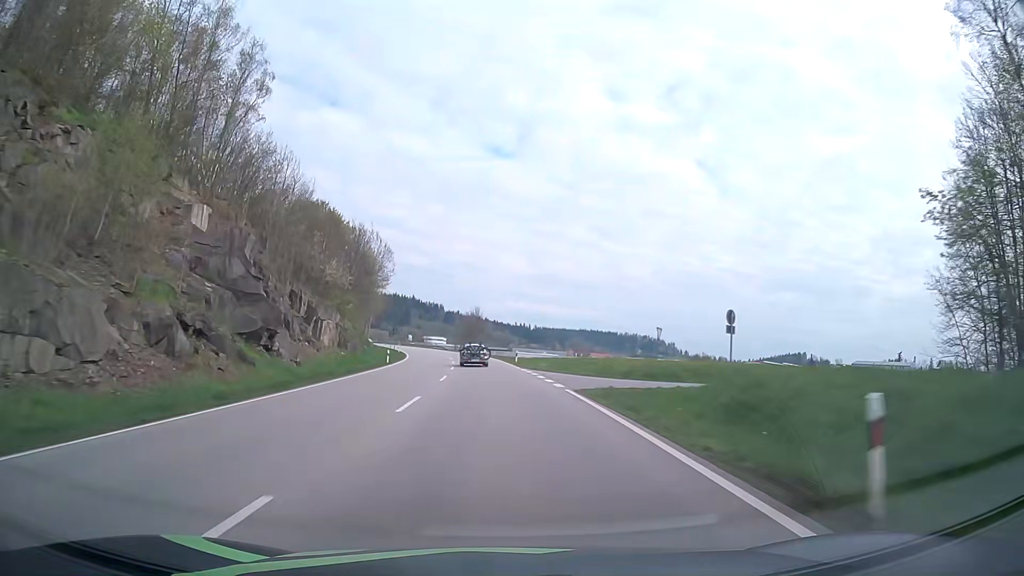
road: primary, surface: asphalt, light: Day
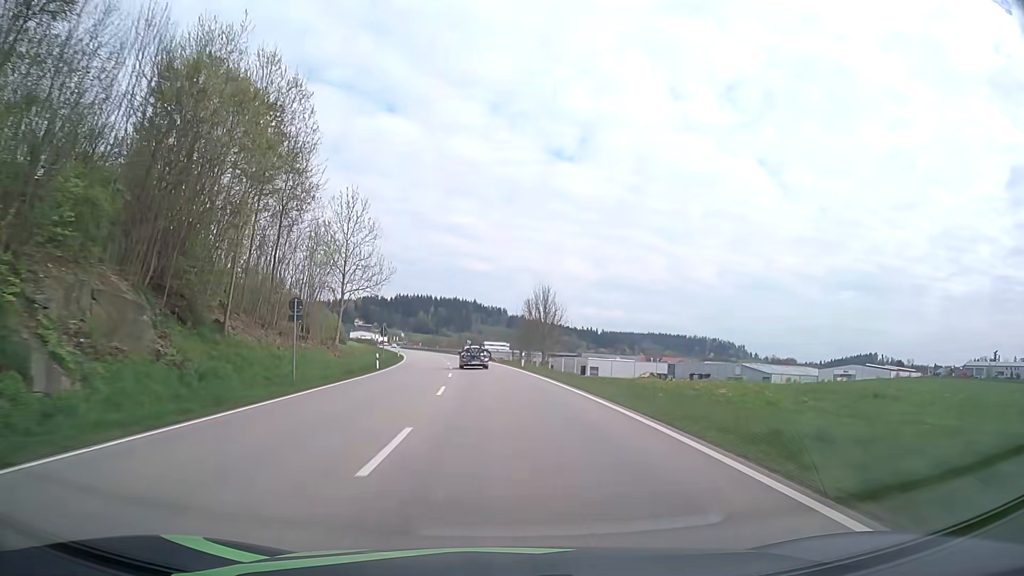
(-2.7, +54.6) m; -6°
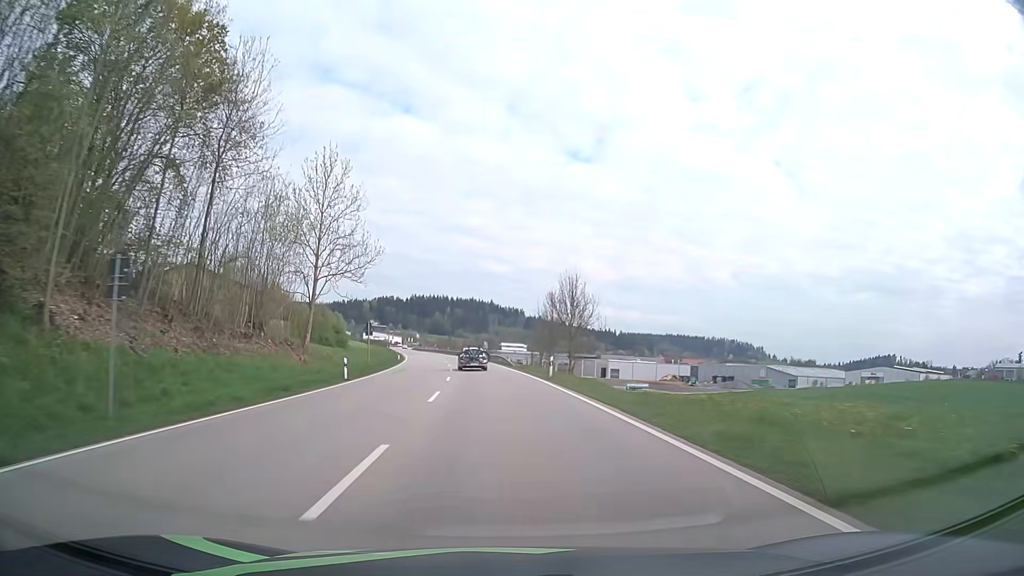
(-0.1, +13.5) m; -1°
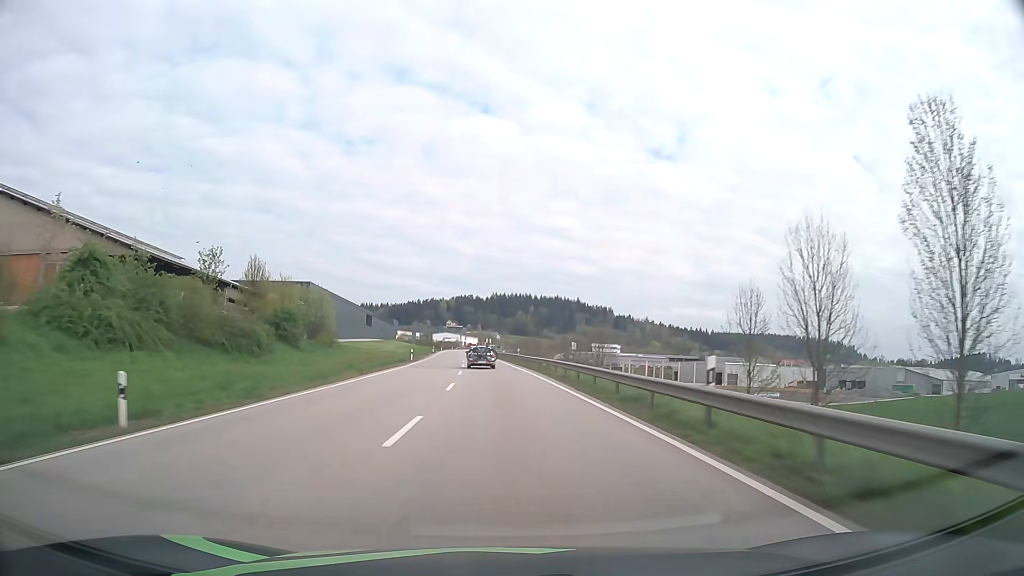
(-4.4, +67.5) m; -7°
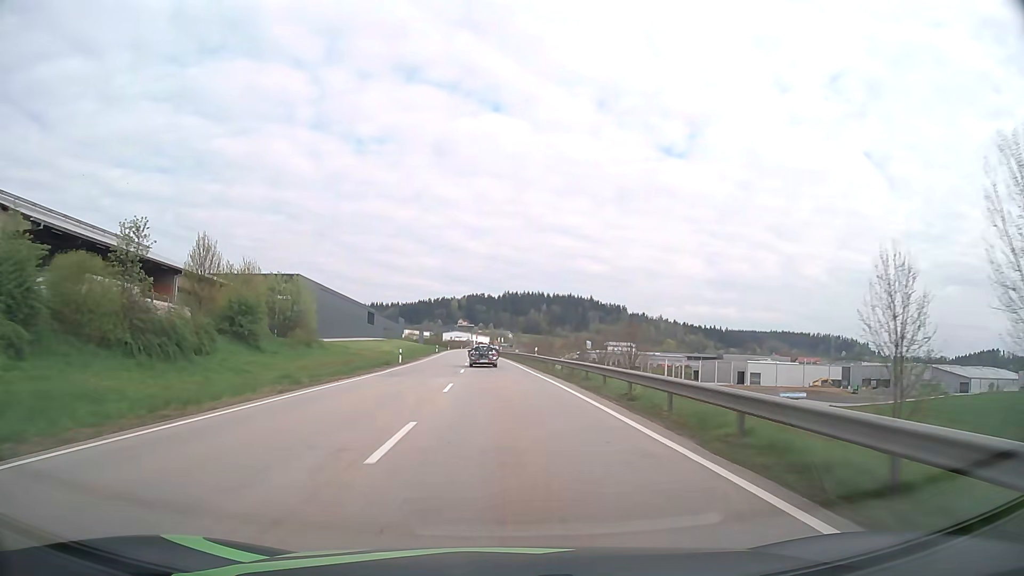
(-0.1, +13.6) m; -1°
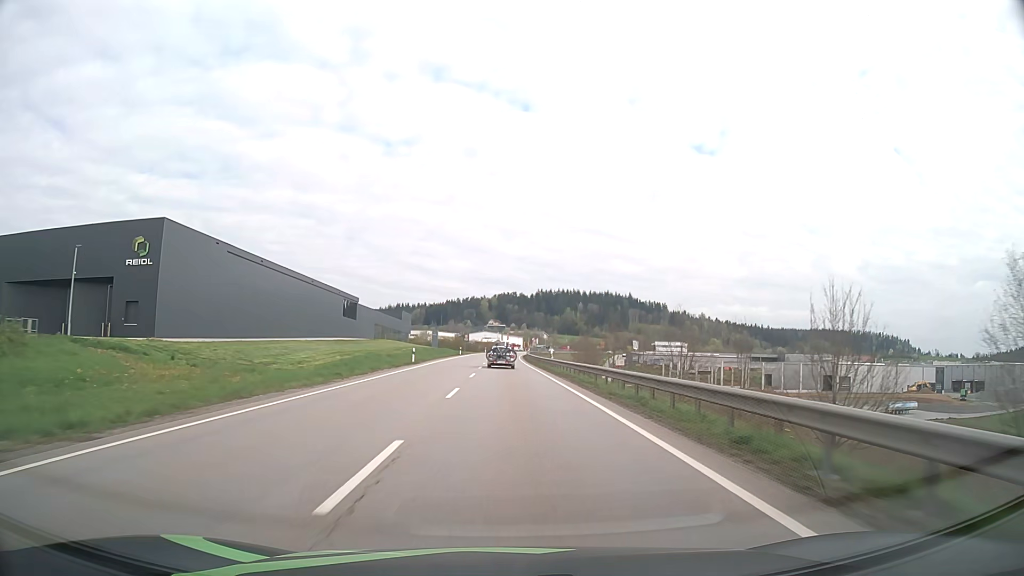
(-1.7, +54.7) m; -3°
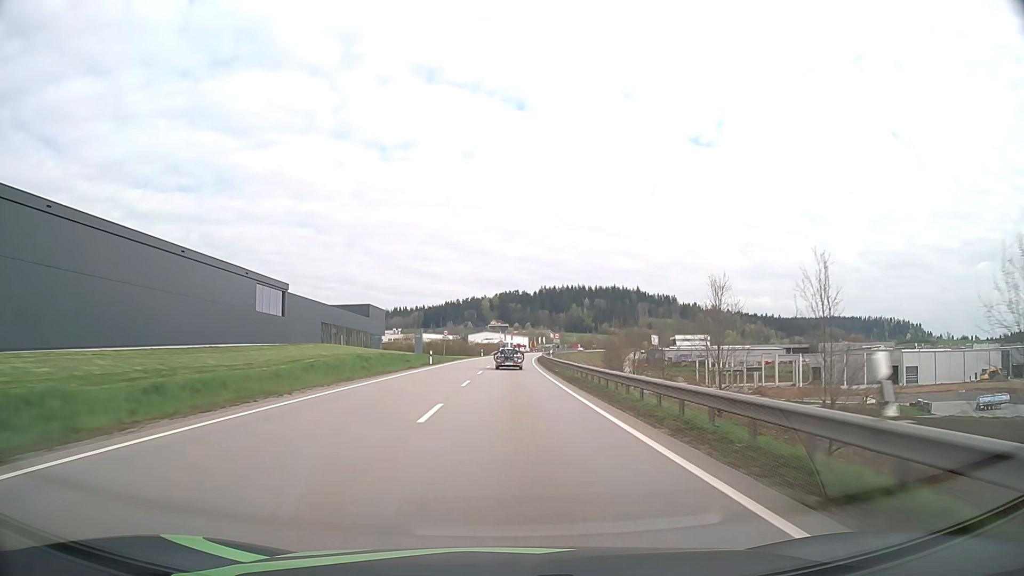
(-0.1, +41.5) m; 0°
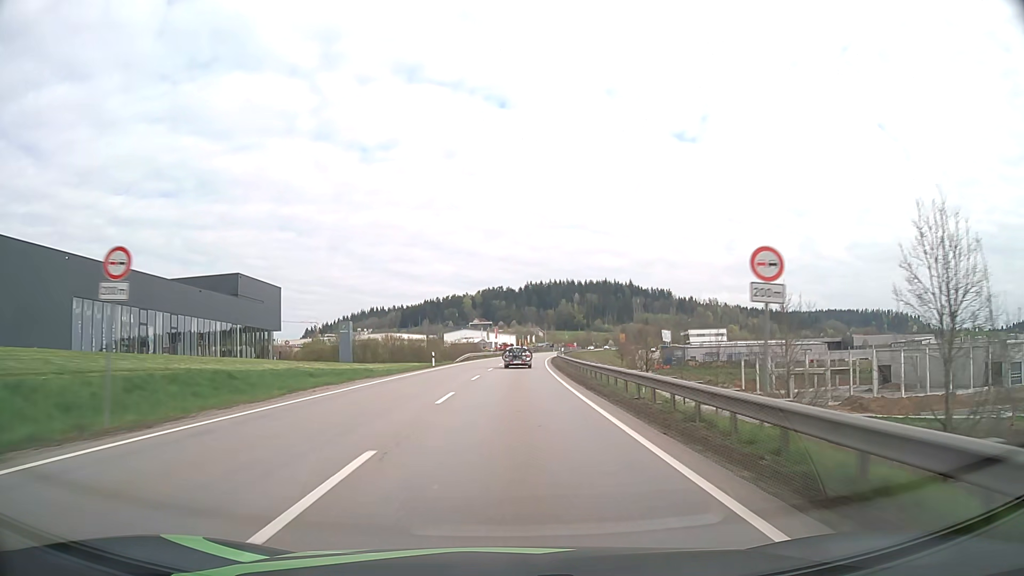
(+0.4, +56.0) m; +1°
(0, +10) (0, +20) (0, +30) (+1, +40) (+1, +50) (+1, +60) (+2, +70) (+3, +80) (+3, +90) (+4, +100) m
